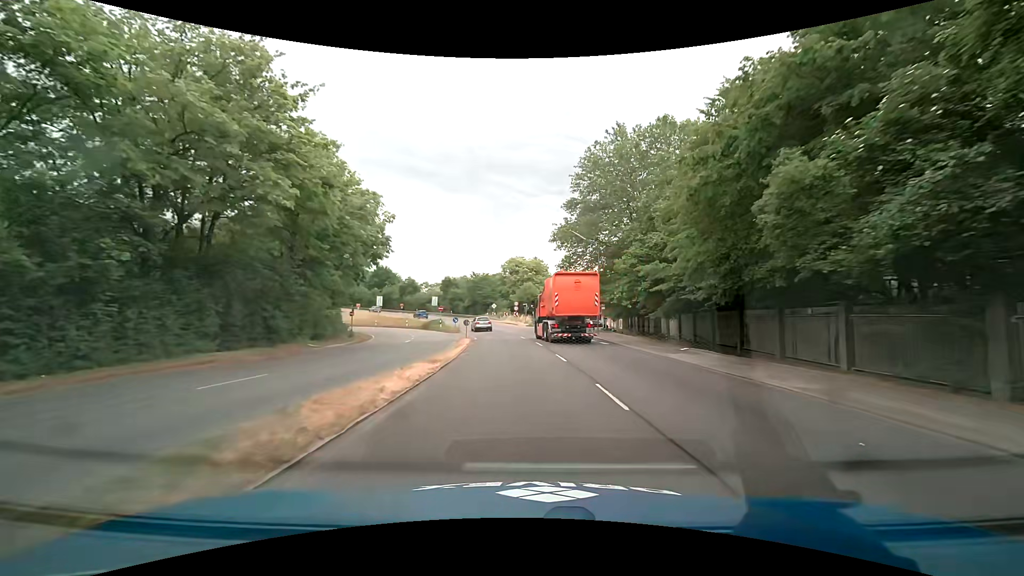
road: primary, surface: asphalt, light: Day
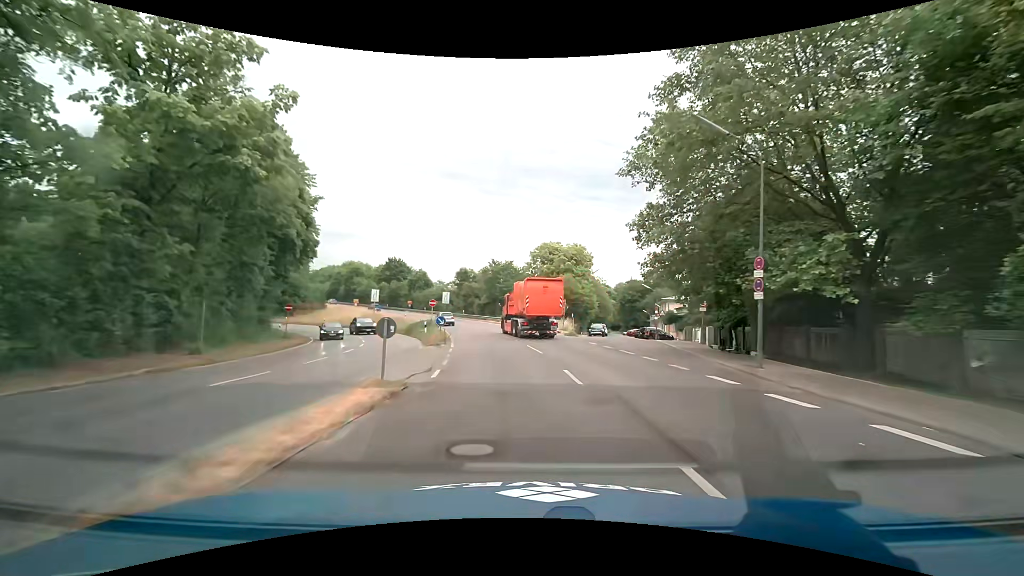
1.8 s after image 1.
(-0.7, +23.7) m; -4°
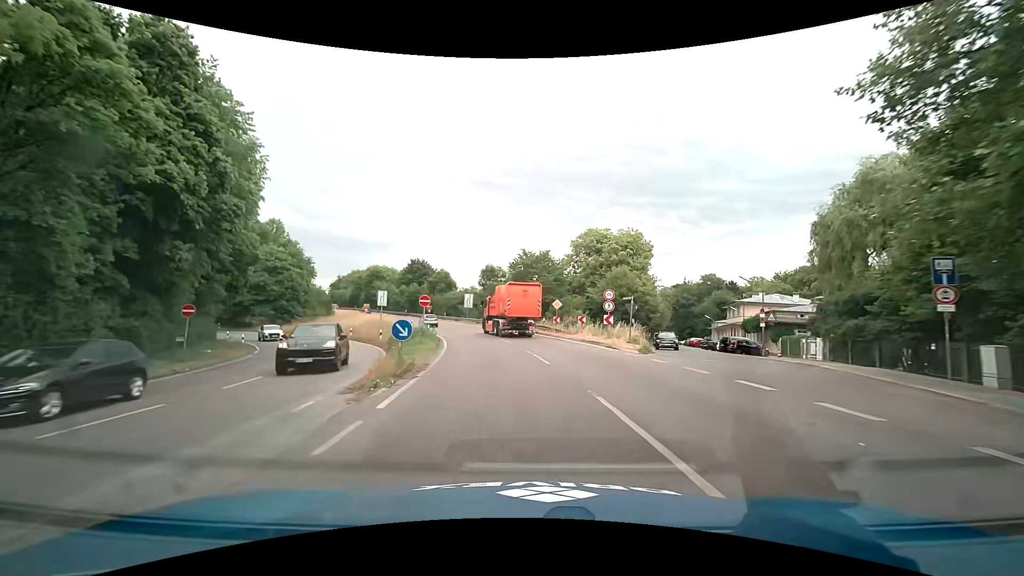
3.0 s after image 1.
(-0.5, +15.8) m; -4°
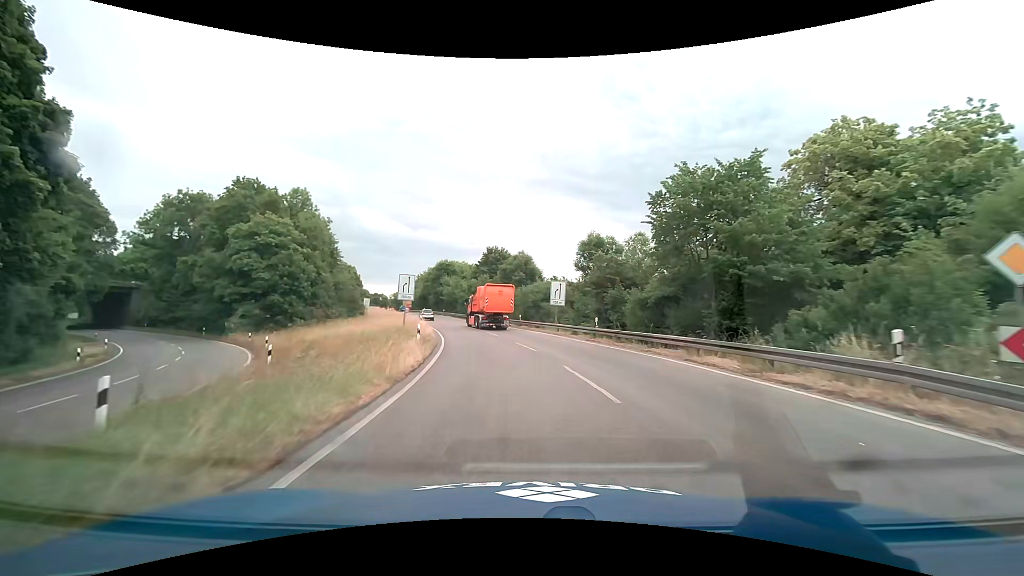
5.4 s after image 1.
(-3.0, +31.3) m; -10°
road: trunk
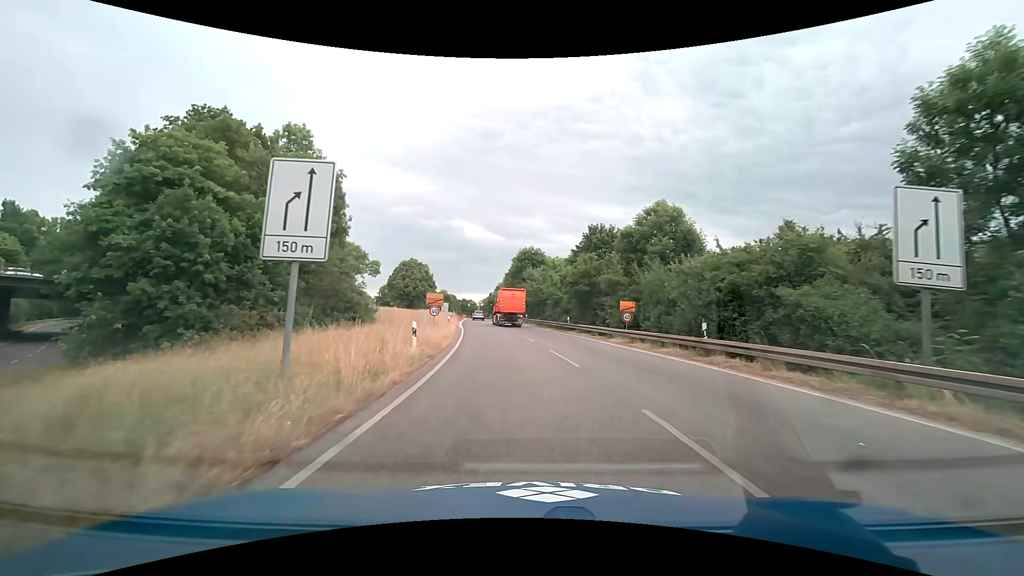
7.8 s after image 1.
(-3.3, +30.2) m; -11°
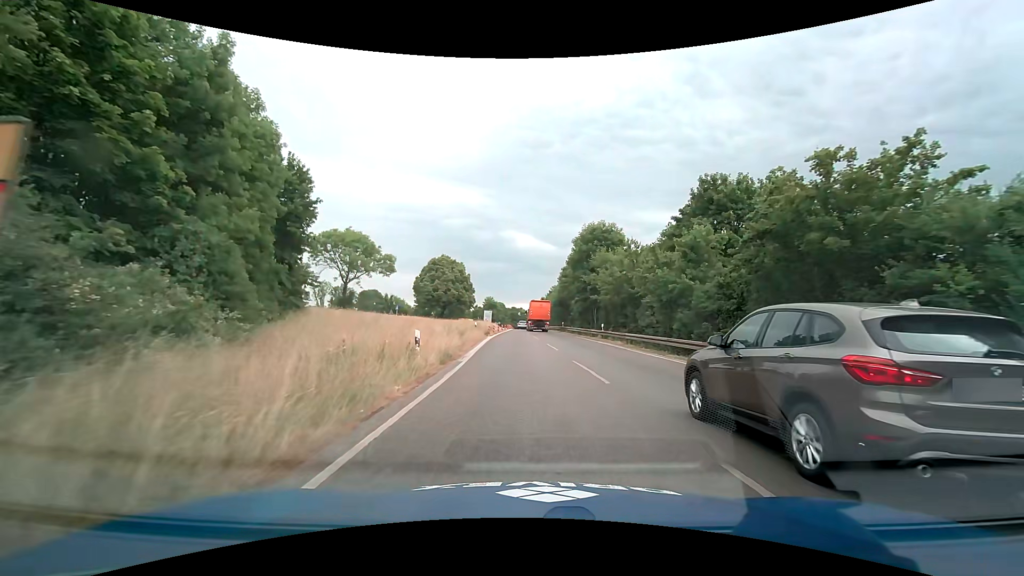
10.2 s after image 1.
(-1.7, +25.9) m; -6°
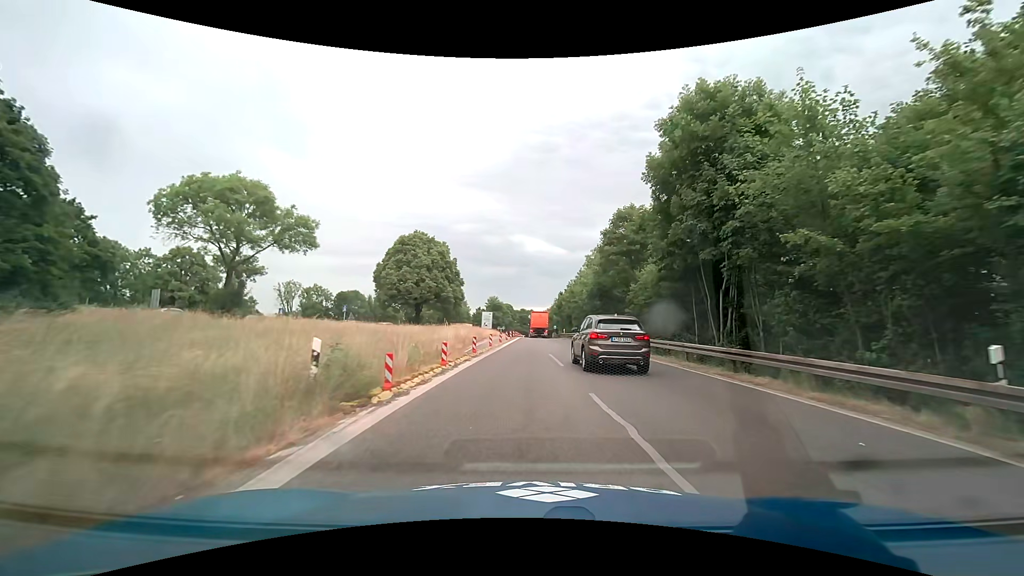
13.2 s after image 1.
(-0.4, +31.5) m; -1°
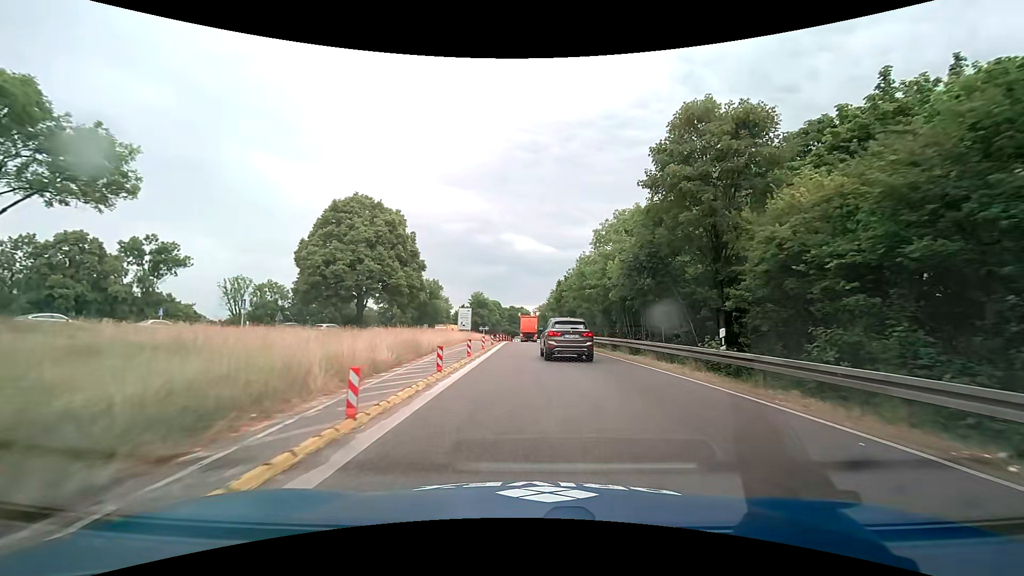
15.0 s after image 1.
(+0.2, +19.9) m; 0°
(0, +10) (+1, +20) (+1, +30) (+1, +40) (+1, +50) (+1, +60) (+1, +70) (+1, +80) (+2, +90) (+2, +100) m
